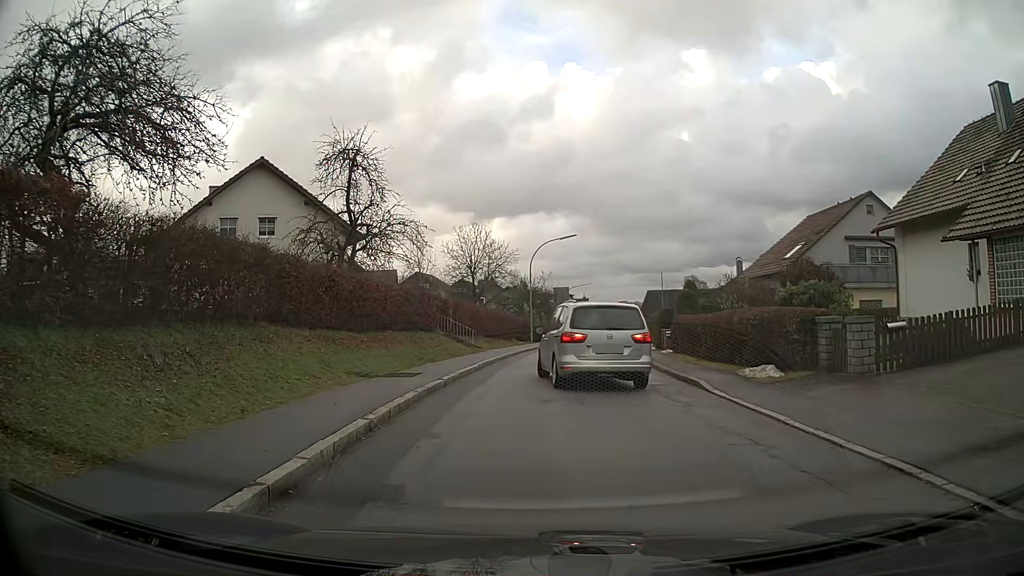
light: Day
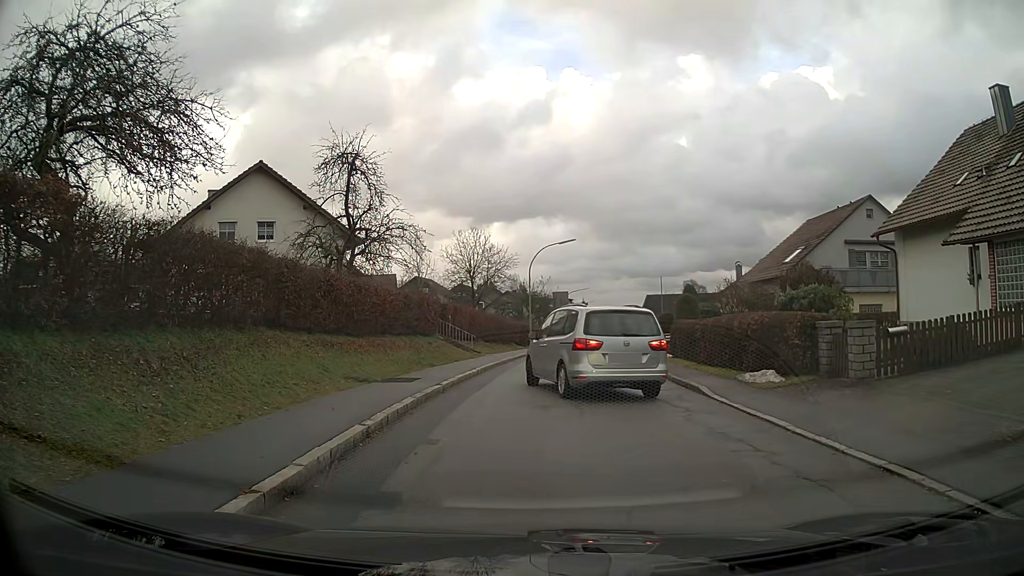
(0.0, +0.1) m; 0°
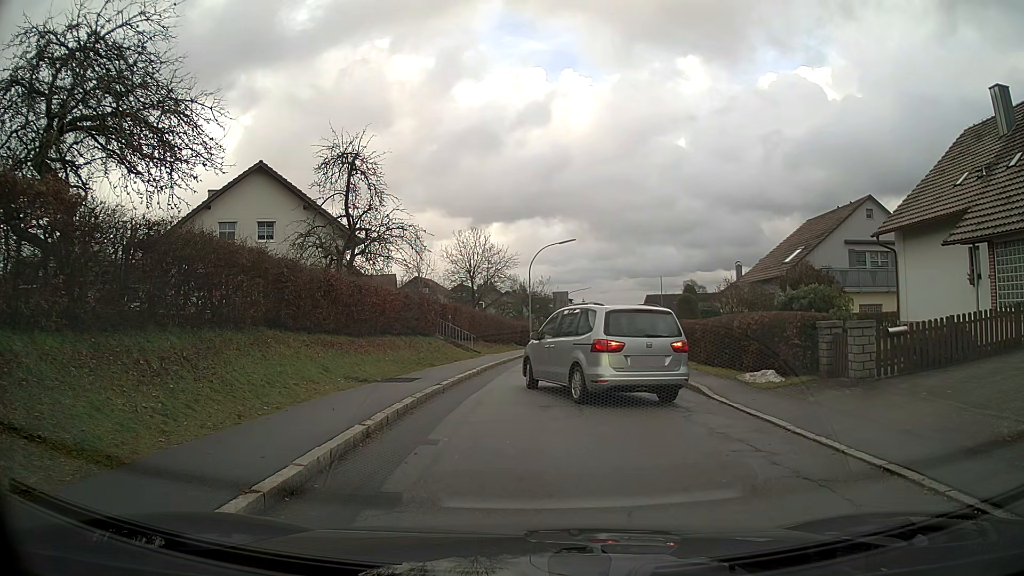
(0.0, 0.0) m; 0°
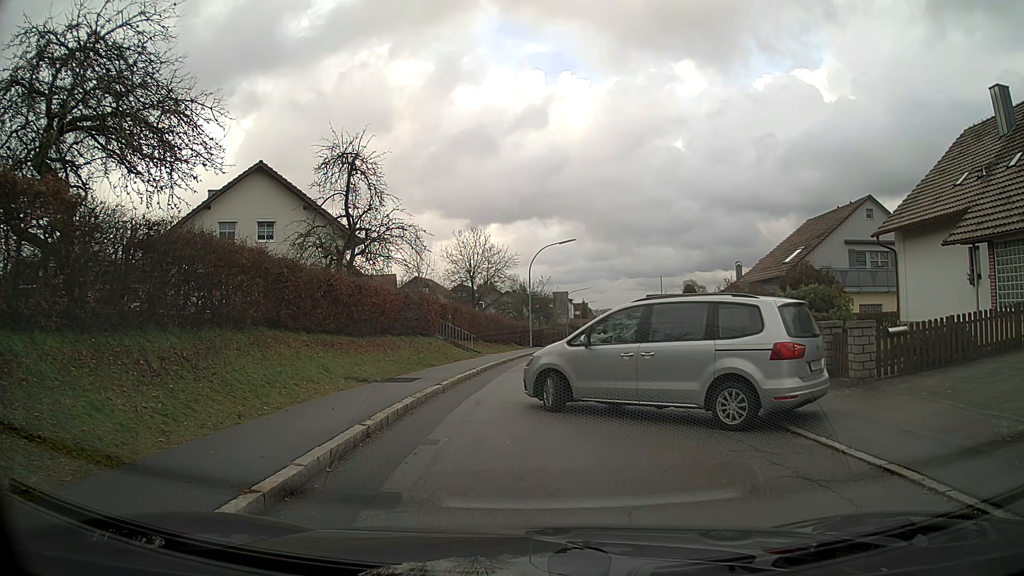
(0.0, 0.0) m; 0°
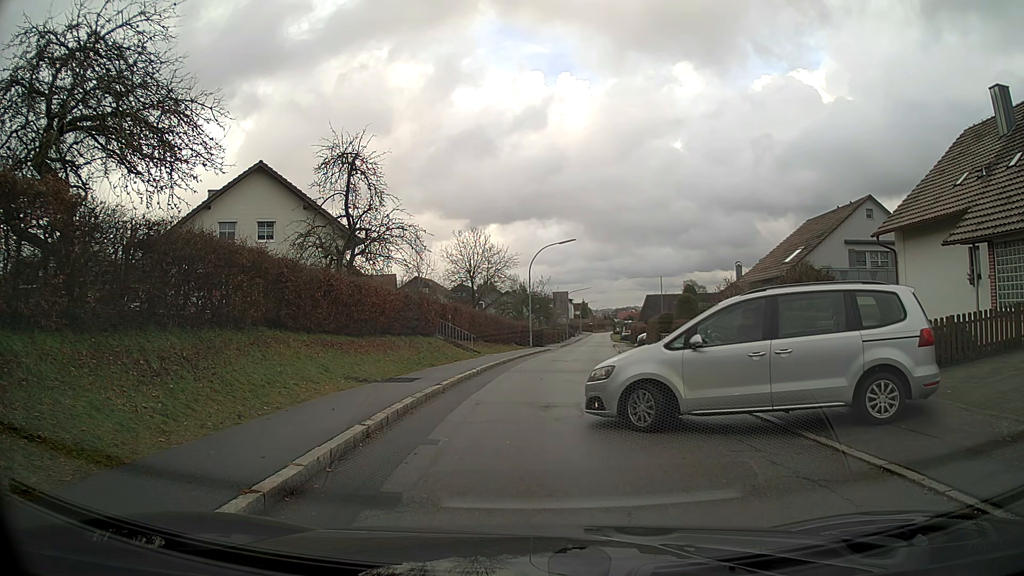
(0.0, 0.0) m; 0°
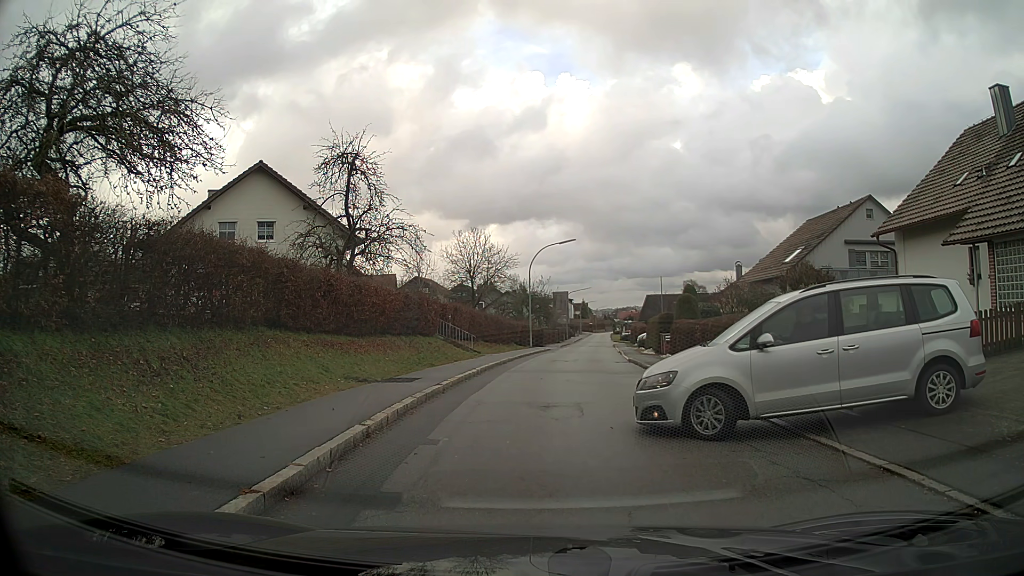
(0.0, 0.0) m; 0°
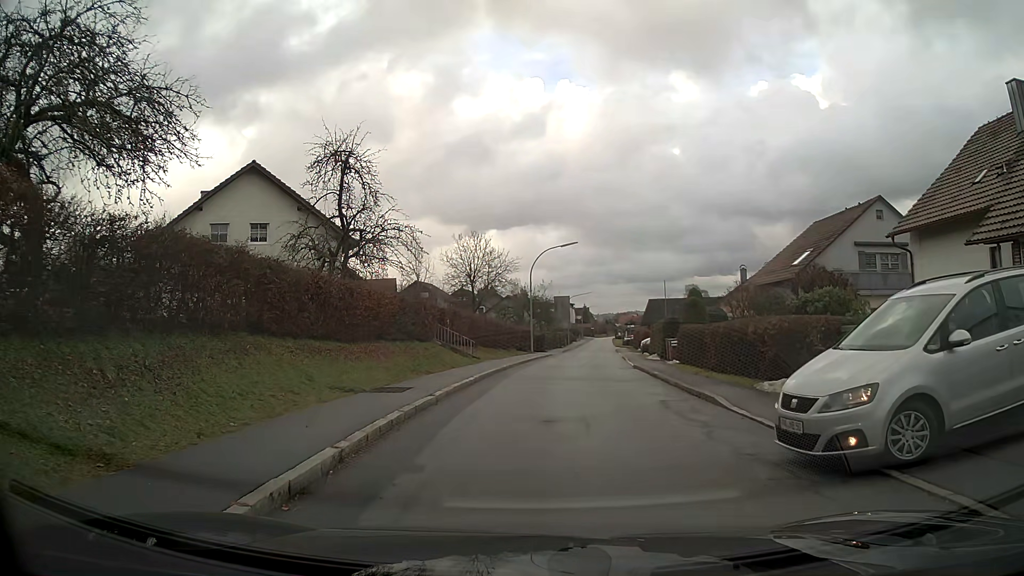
(0.0, +1.3) m; +1°
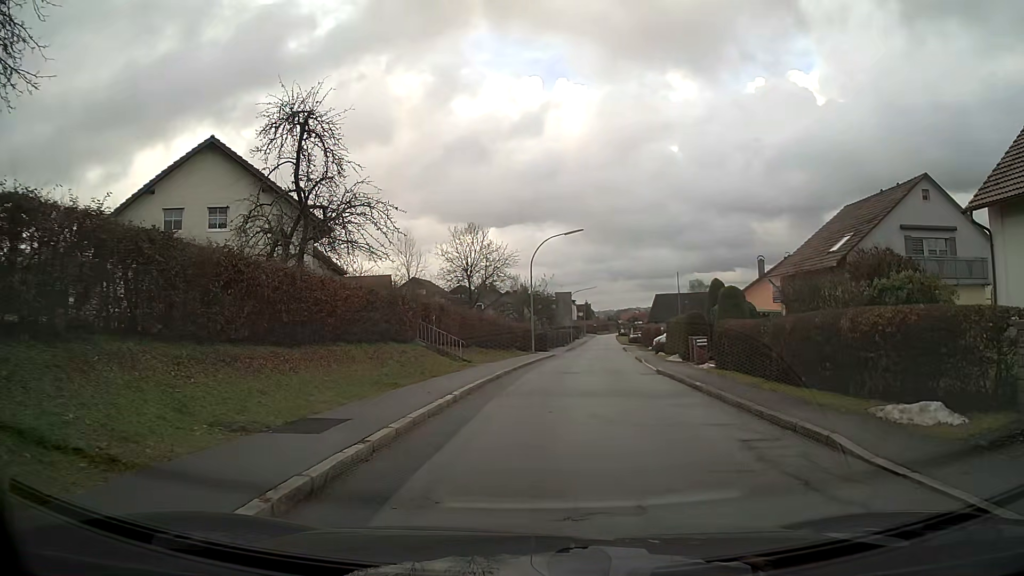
(0.0, +5.3) m; +1°
